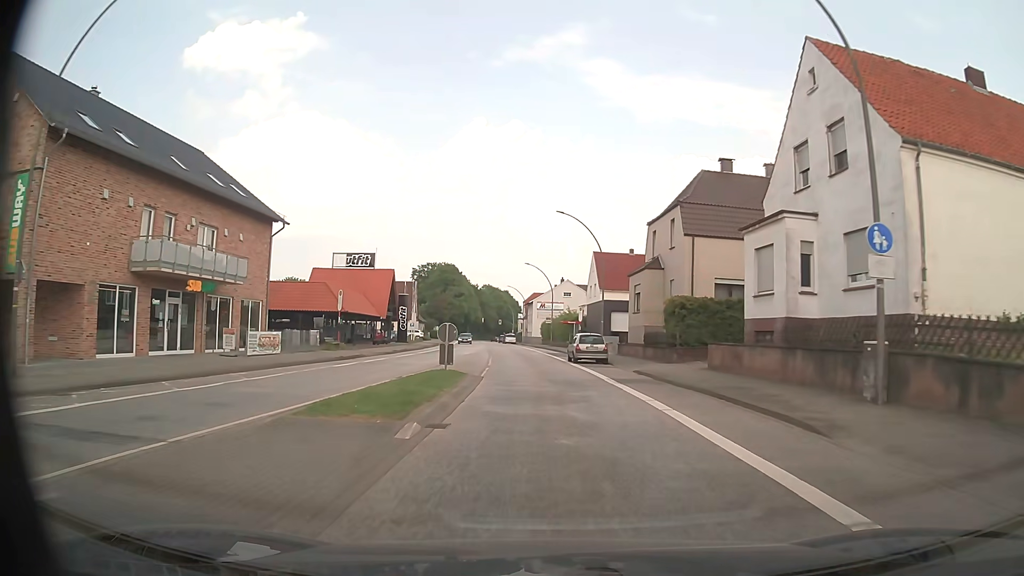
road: primary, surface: asphalt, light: Day
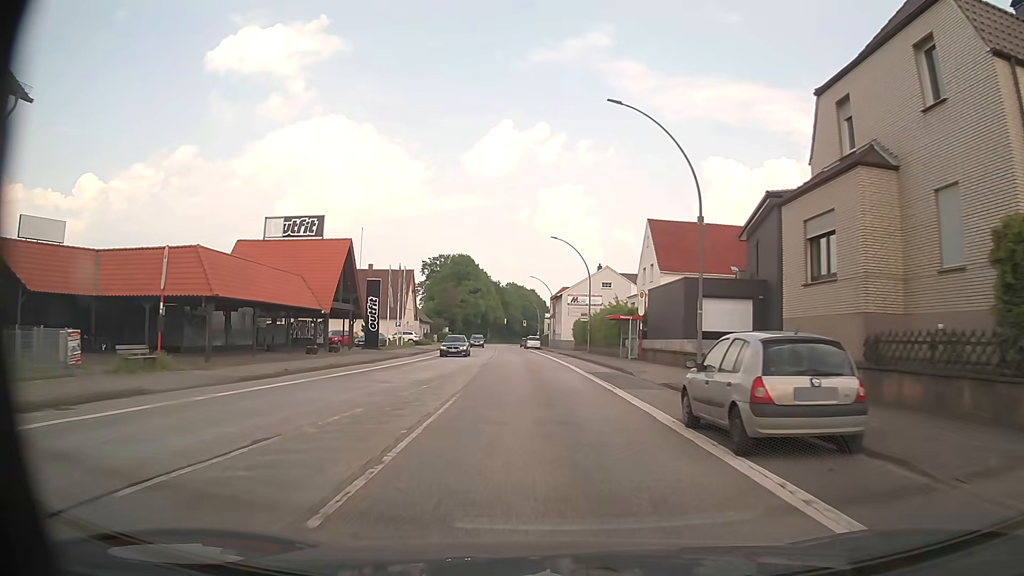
(-0.4, +23.9) m; -2°
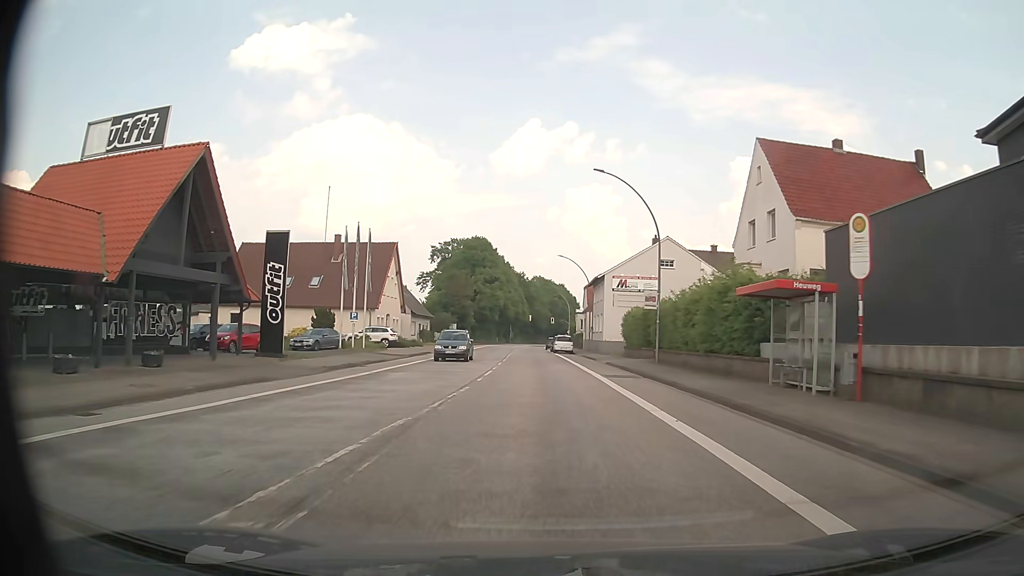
(-0.4, +23.9) m; -2°
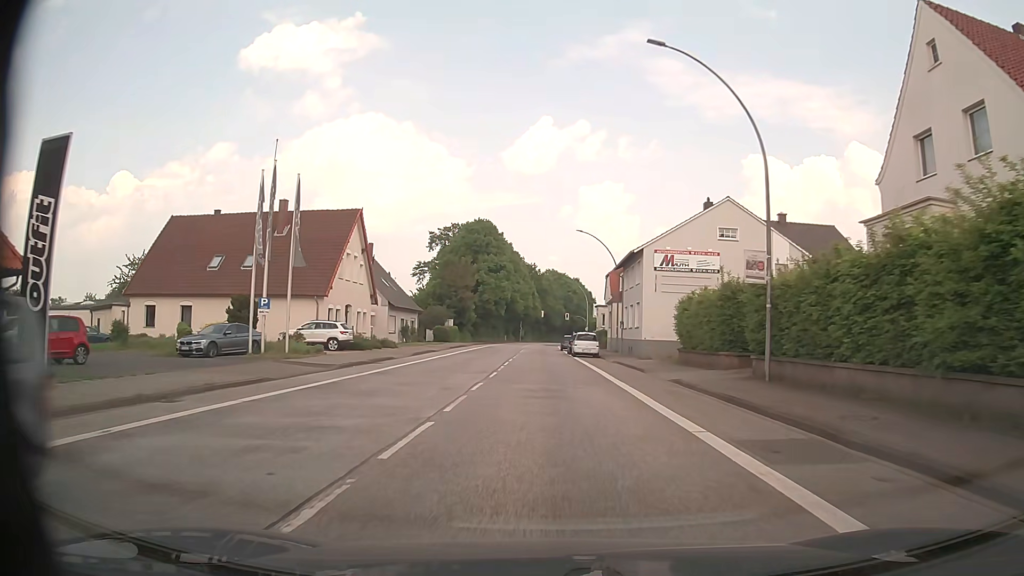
(-0.2, +15.9) m; -1°
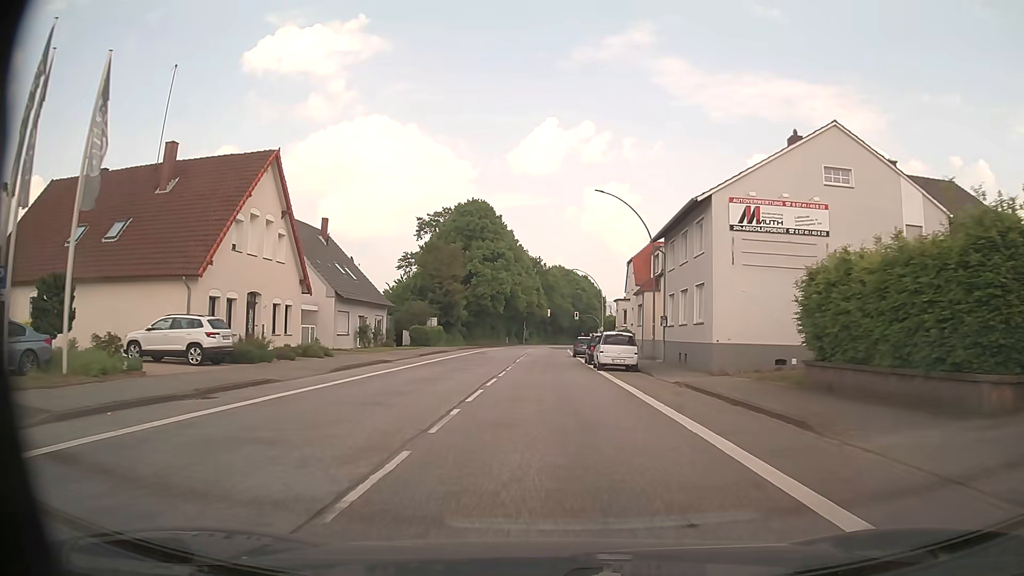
(-0.1, +16.0) m; 0°
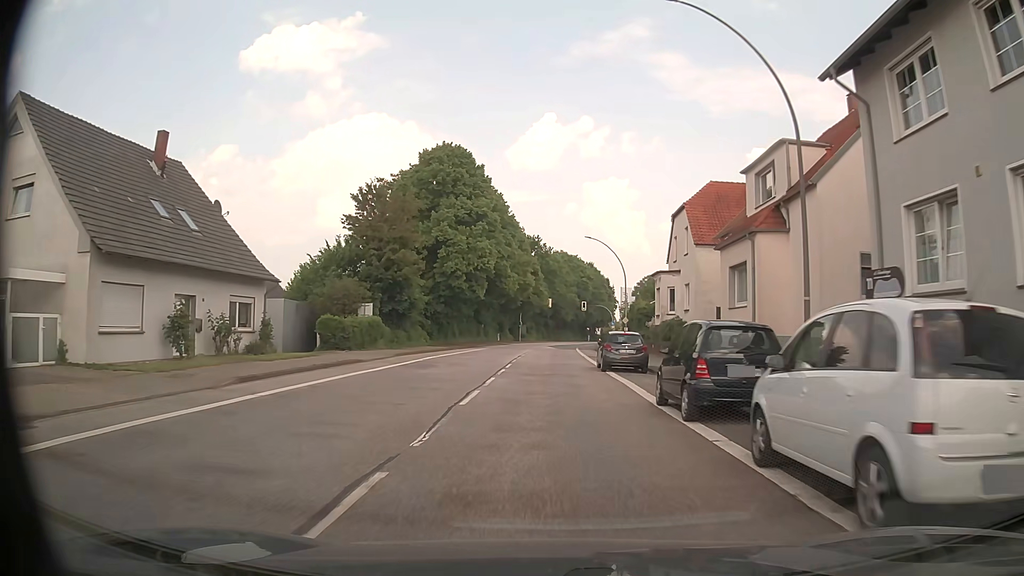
(-0.1, +23.9) m; 0°
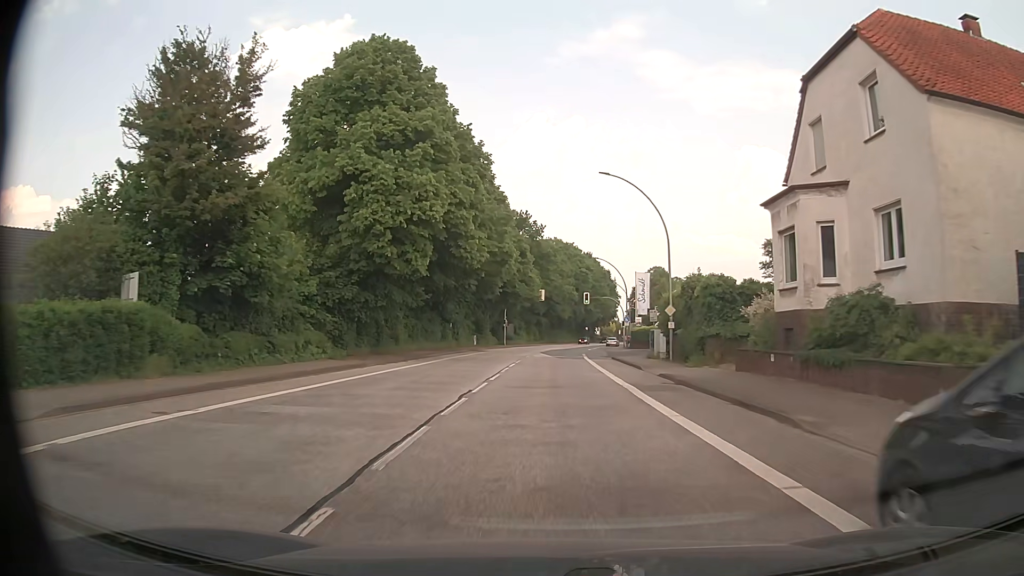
(+0.1, +23.9) m; +1°
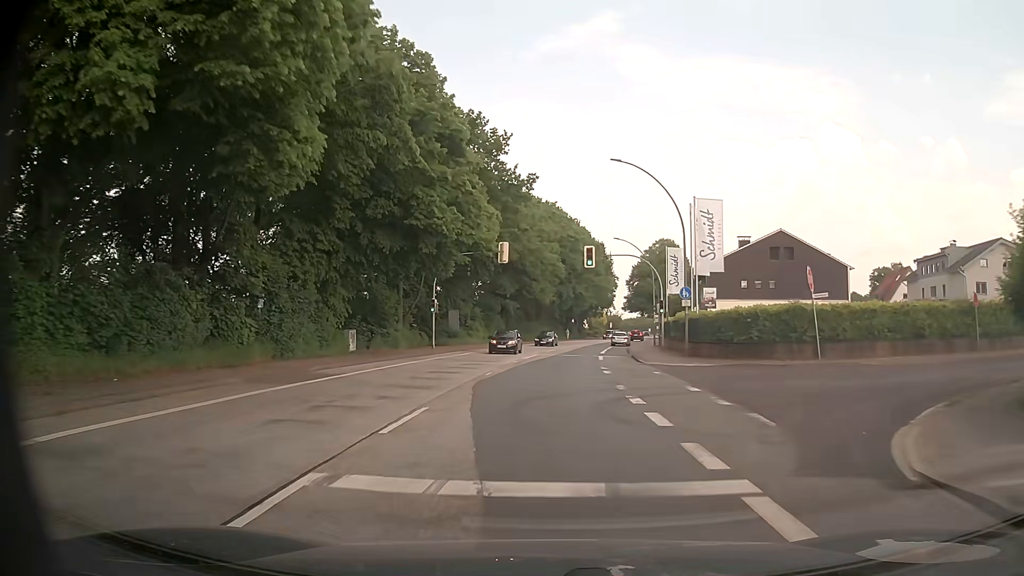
(+0.6, +39.9) m; +1°
(0, +10) (0, +20) (+1, +30) (+2, +40) (+2, +50) (+4, +60) (+5, +70) (+7, +80) (+9, +89) (+11, +99) m
